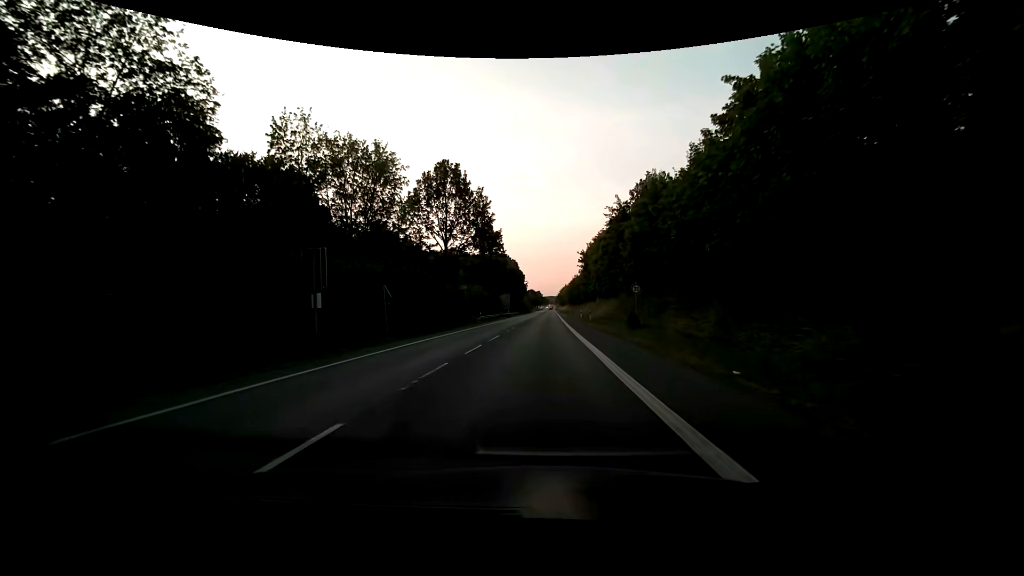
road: primary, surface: asphalt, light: Day
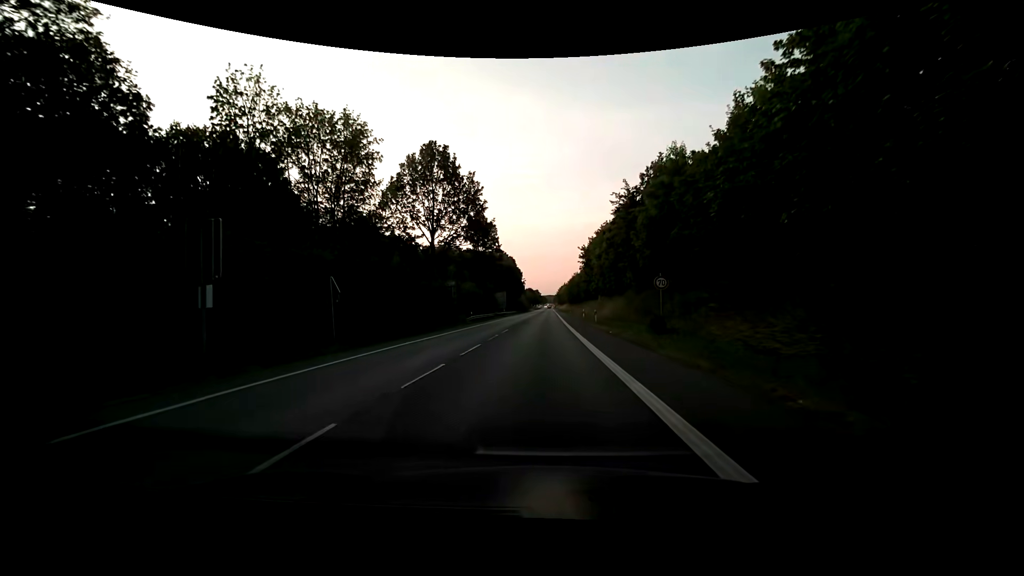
(0.0, +6.5) m; 0°
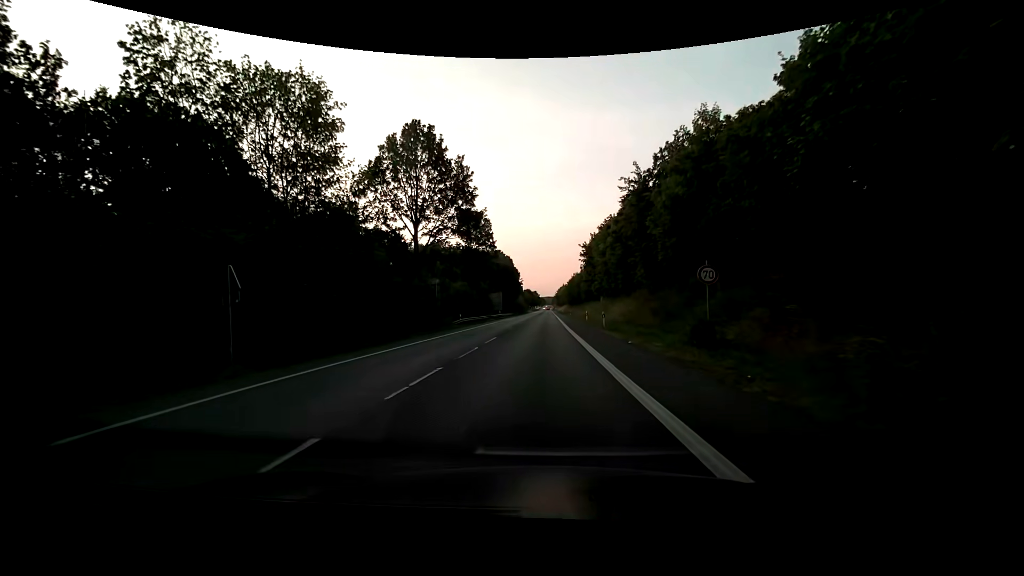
(0.0, +6.5) m; 0°
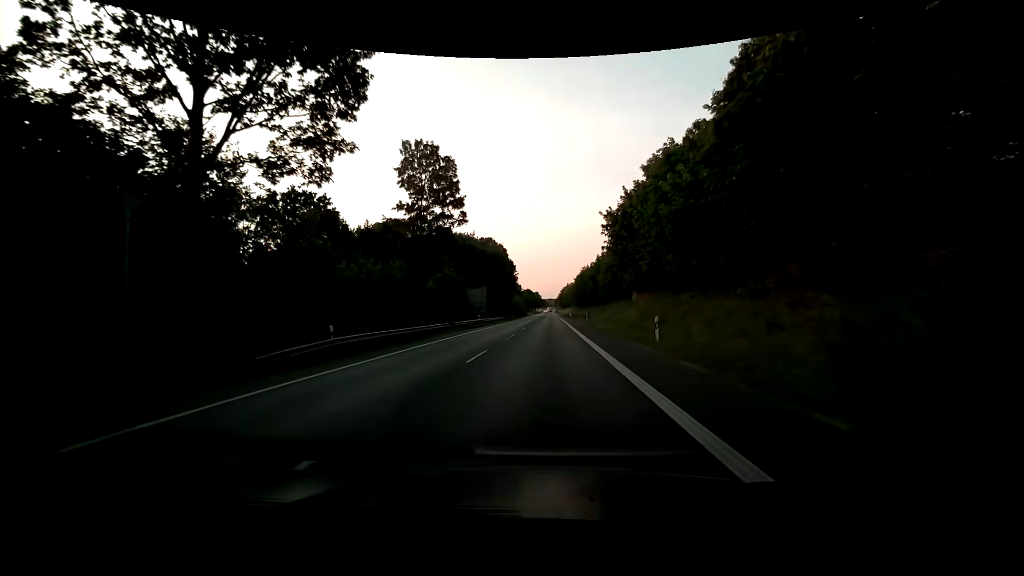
(-0.2, +31.6) m; 0°
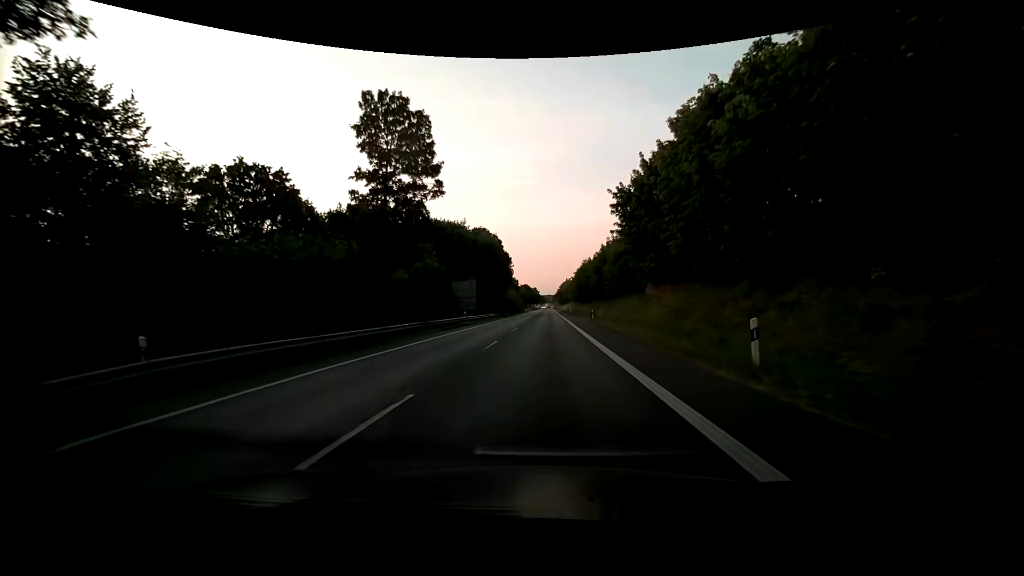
(0.0, +9.3) m; 0°
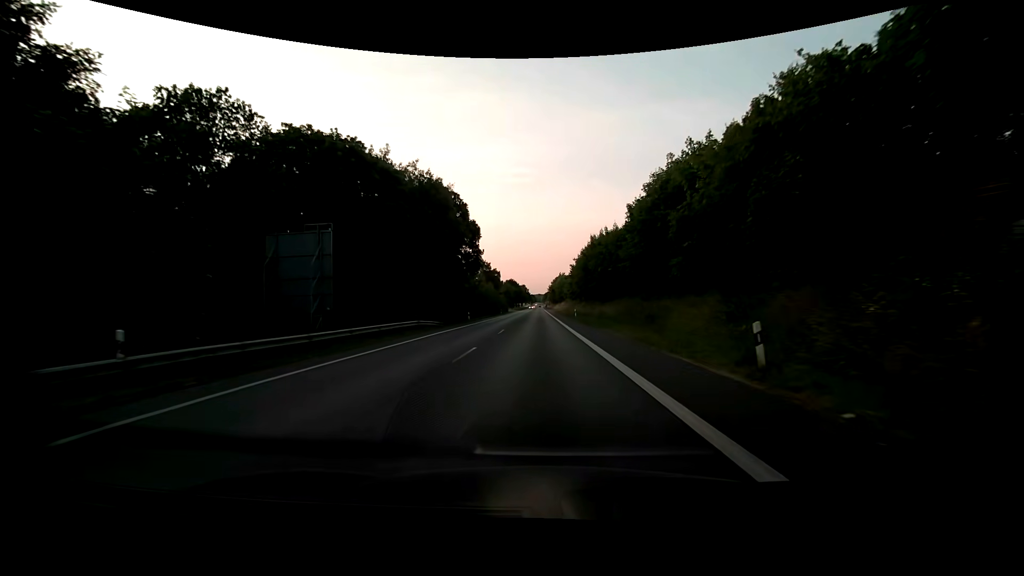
(+0.7, +40.8) m; +2°
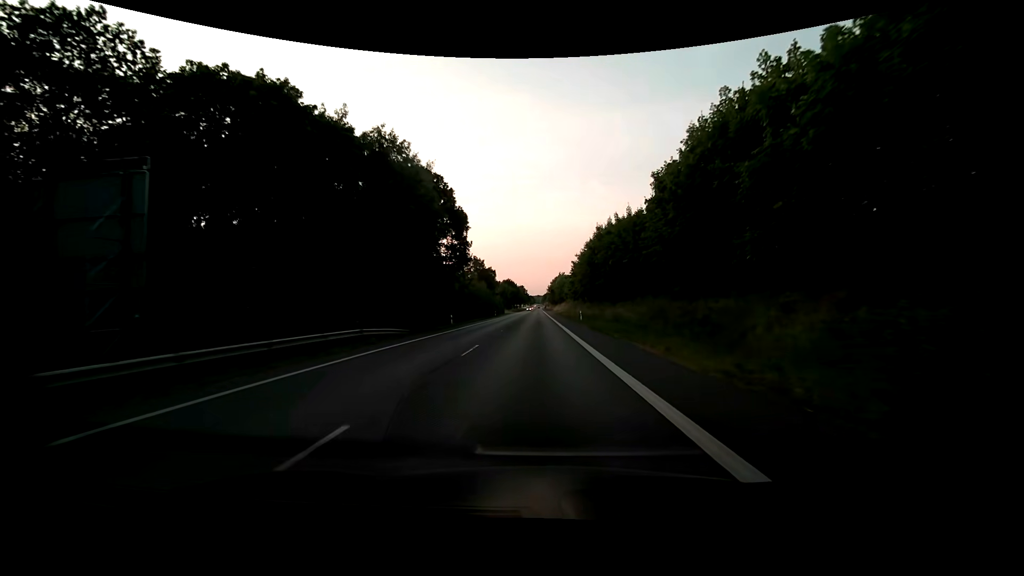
(0.0, +10.4) m; 0°
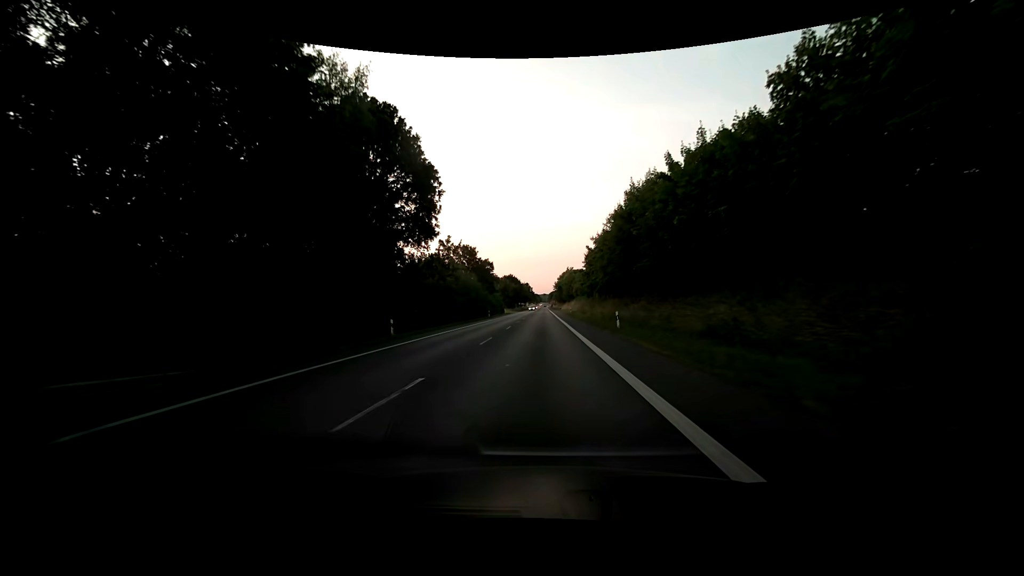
(-0.1, +20.7) m; -1°
(0, +10) (0, +20) (0, +30) (0, +40) (0, +50) (0, +60) (0, +70) (0, +80) (0, +90) (0, +100) m
